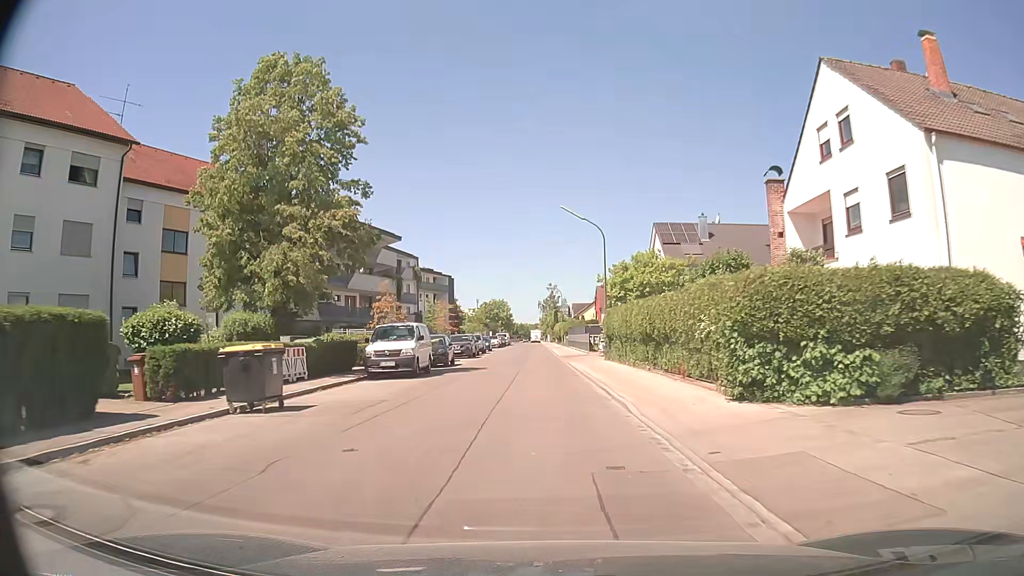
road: unclassified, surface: asphalt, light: Day
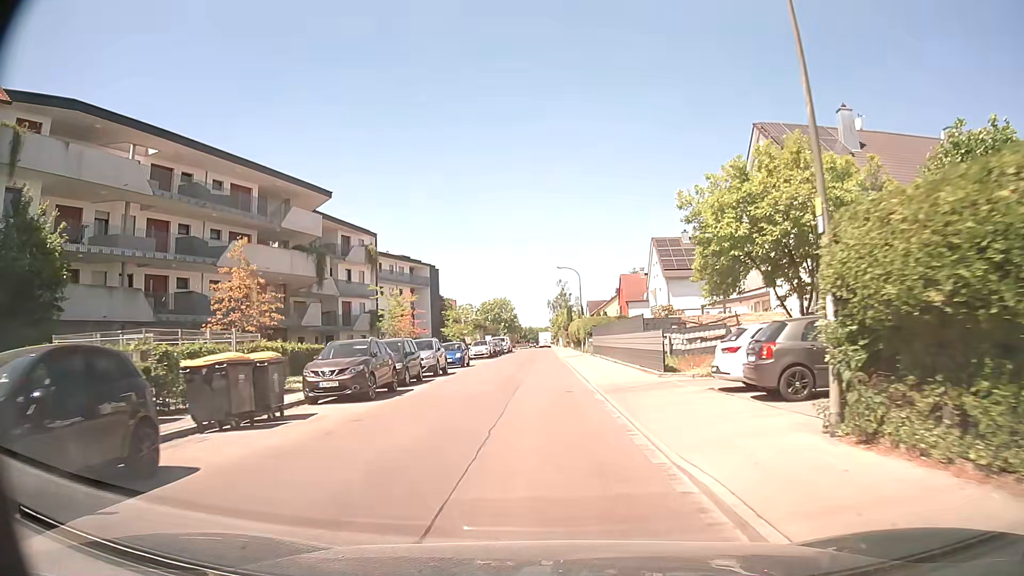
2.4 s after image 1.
(-0.2, +27.0) m; 0°
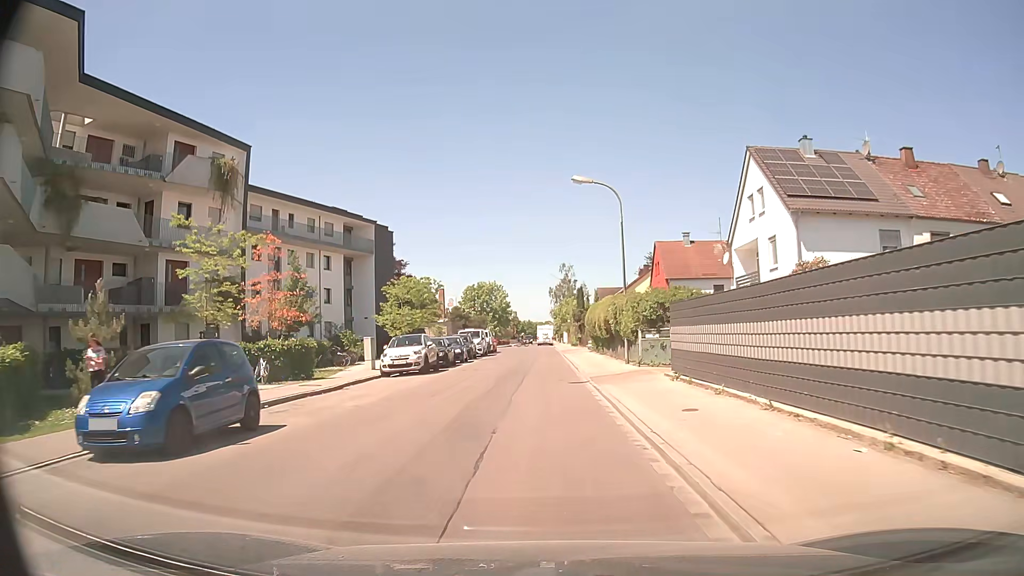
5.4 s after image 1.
(-0.5, +30.5) m; 0°
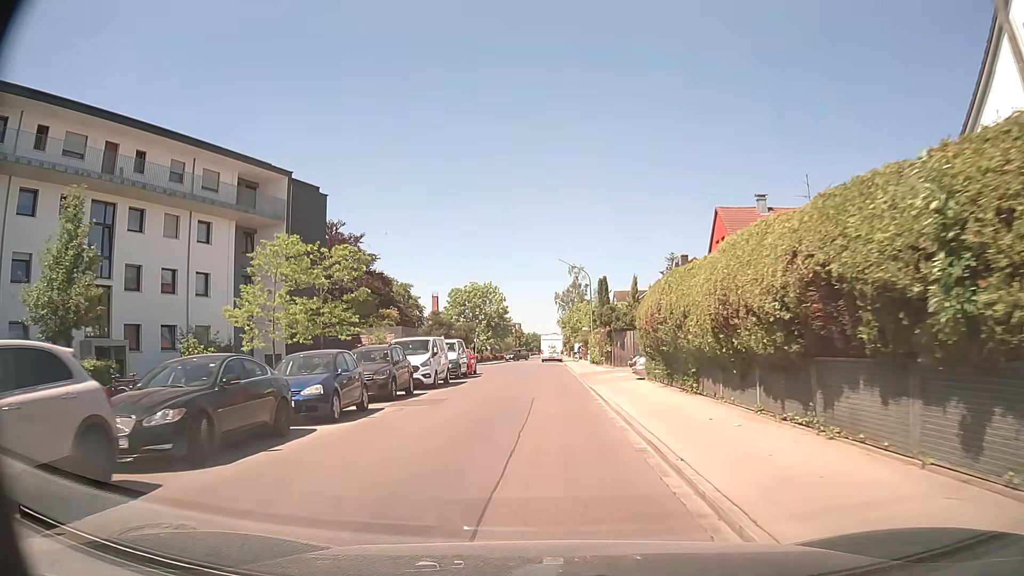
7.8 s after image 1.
(-0.2, +23.1) m; -2°
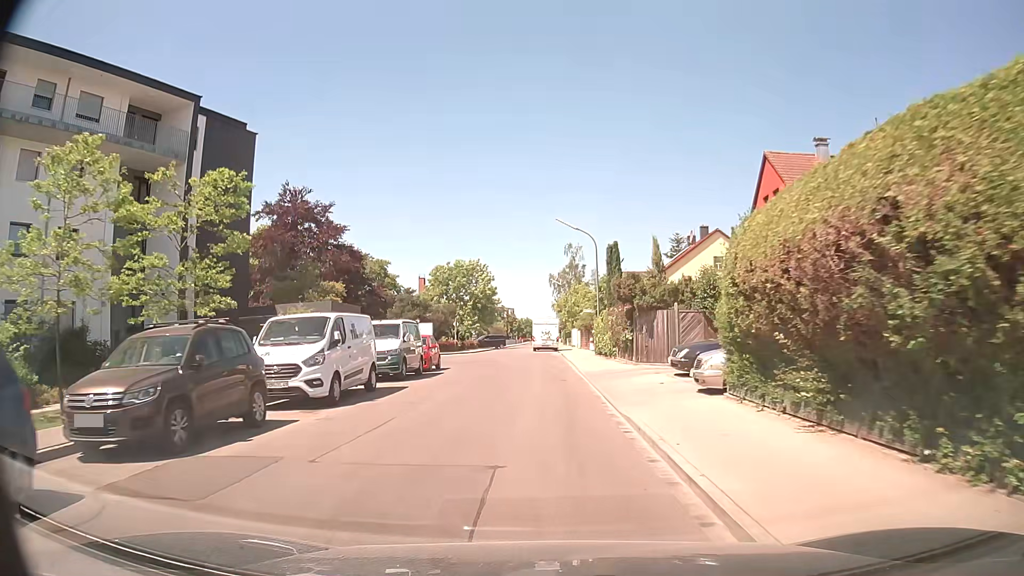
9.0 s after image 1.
(+0.2, +11.6) m; +2°
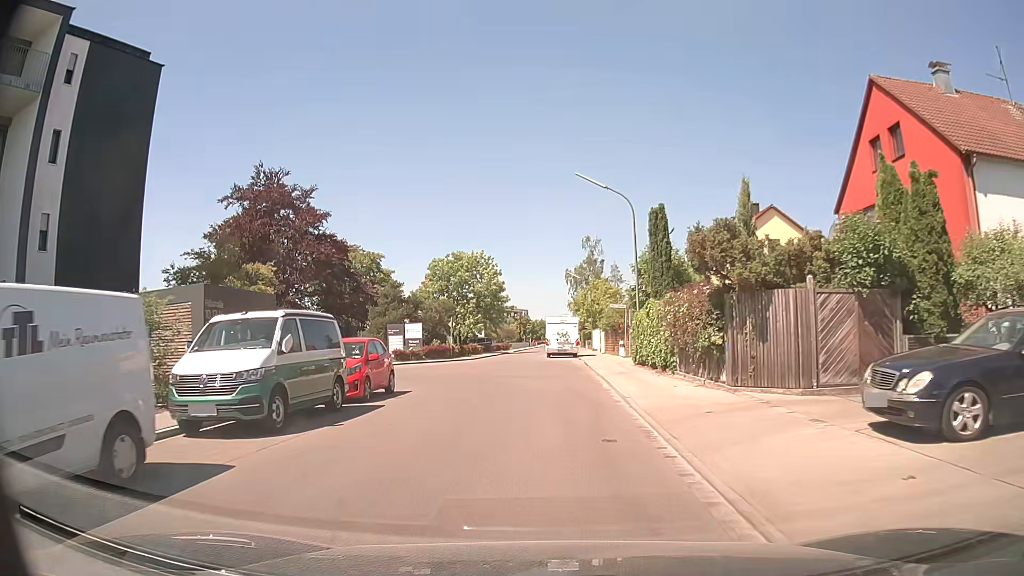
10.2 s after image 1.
(-0.1, +11.4) m; -1°
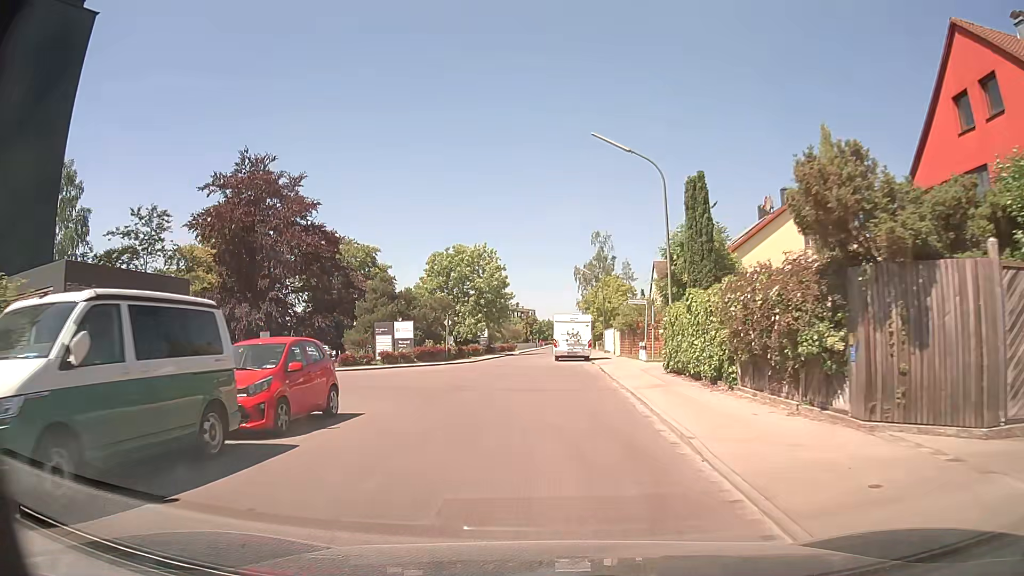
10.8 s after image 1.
(0.0, +5.6) m; -1°
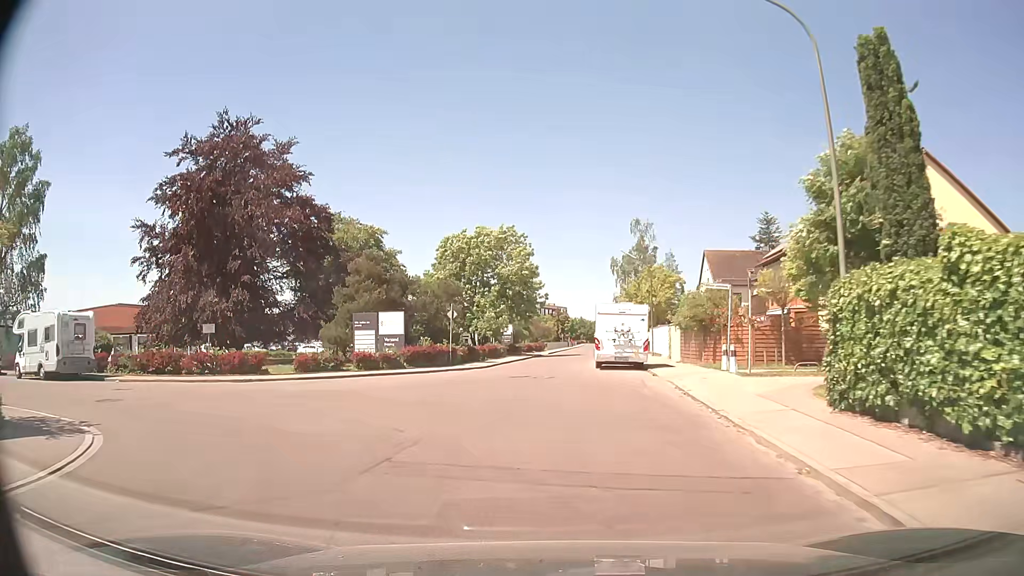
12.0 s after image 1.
(-0.2, +11.1) m; -3°
(0, +10) (-1, +20) (0, +30) (0, +40) (+1, +50) (+2, +60) (+3, +70) (+4, +80) (+5, +90) (+5, +100) m
